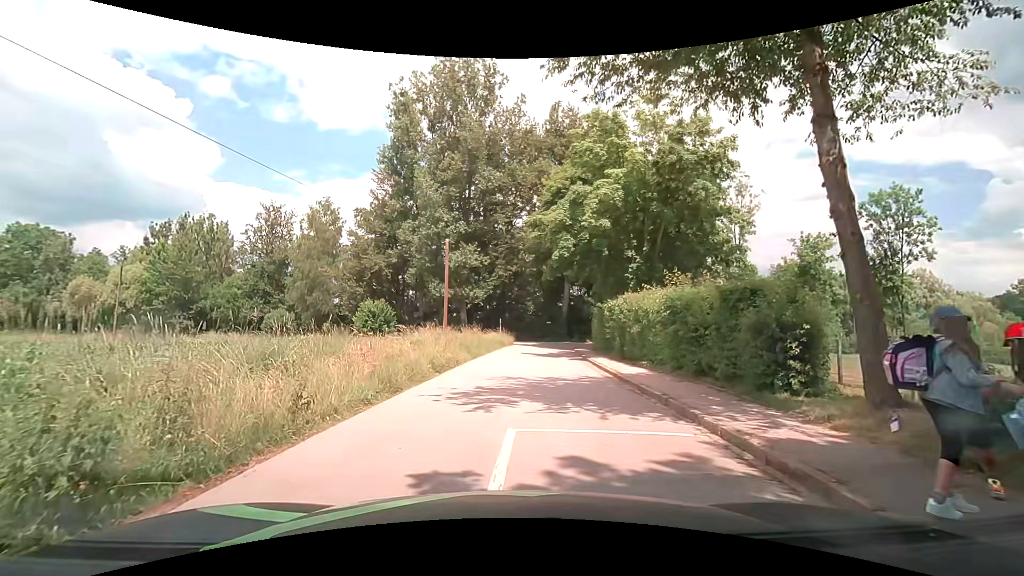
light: Day
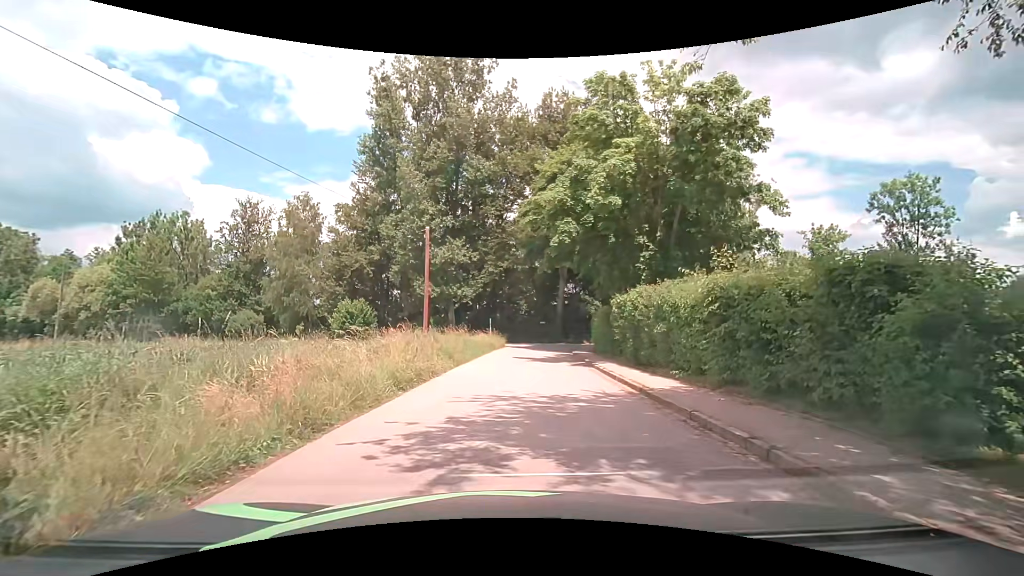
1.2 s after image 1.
(-0.1, +4.1) m; 0°
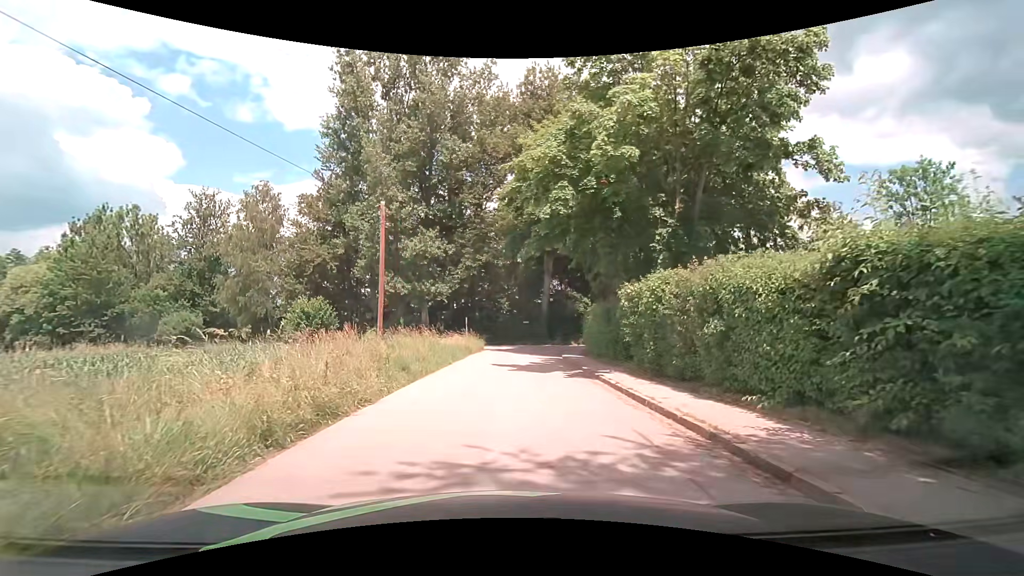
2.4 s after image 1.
(+0.1, +5.3) m; +2°
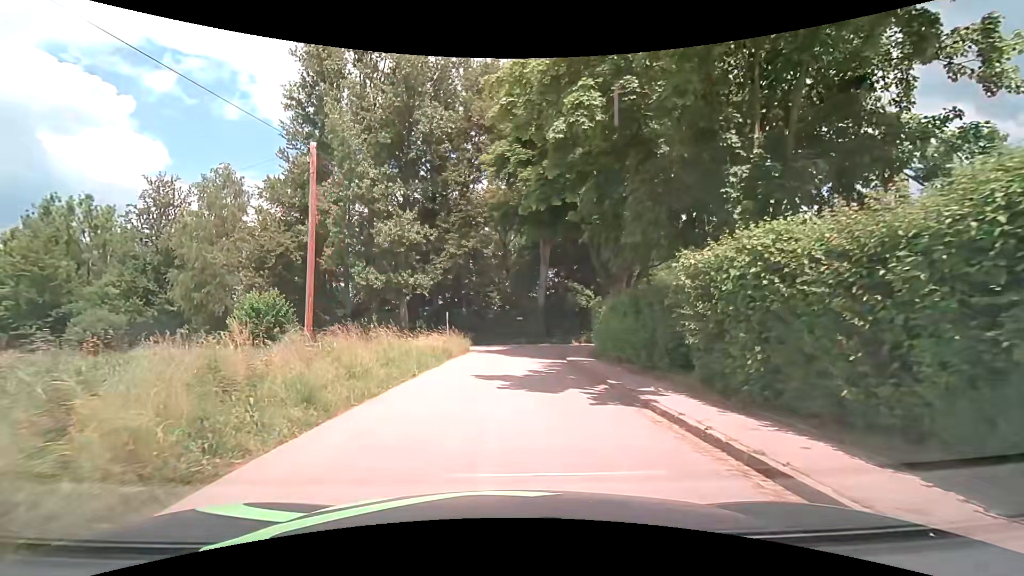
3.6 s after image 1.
(+0.1, +6.4) m; +2°
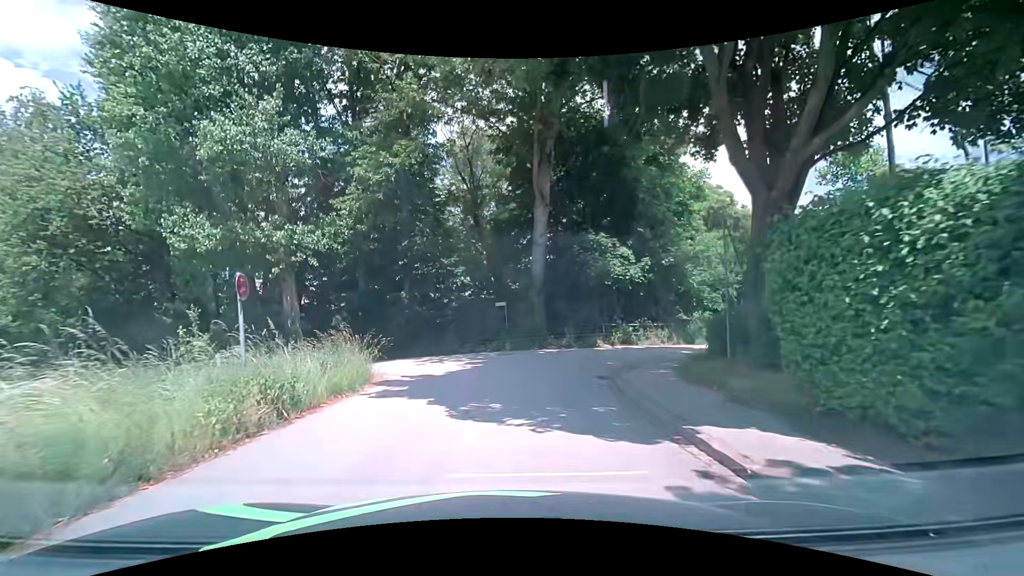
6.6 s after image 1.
(+0.4, +19.4) m; +2°
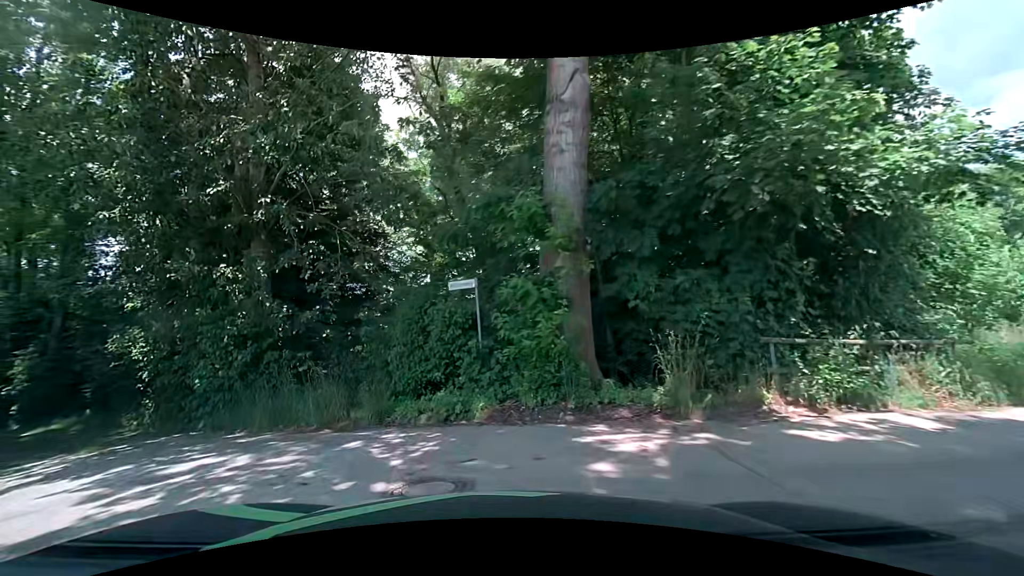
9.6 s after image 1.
(+0.4, +15.7) m; -3°
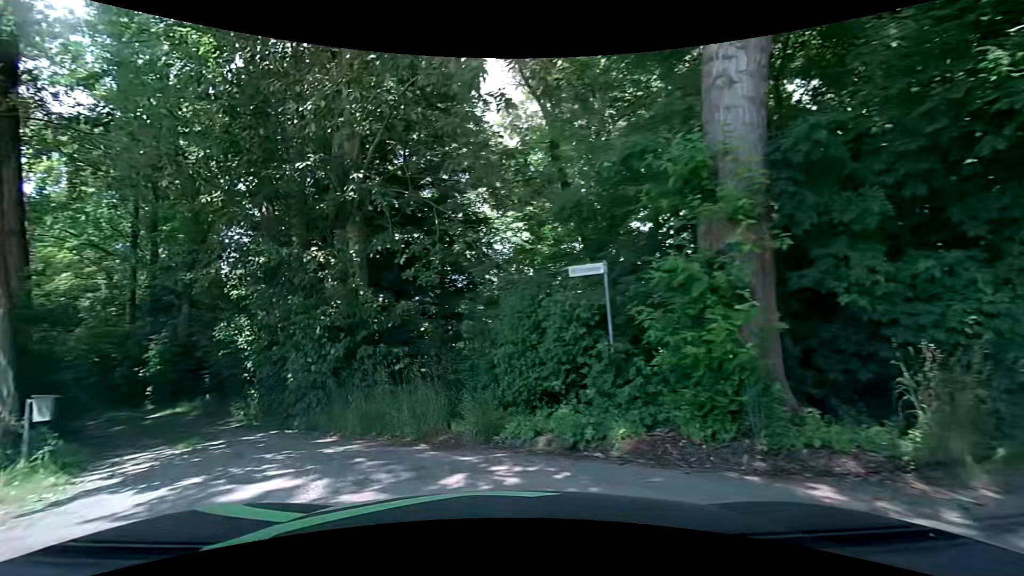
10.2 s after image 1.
(-0.1, +2.0) m; -9°
